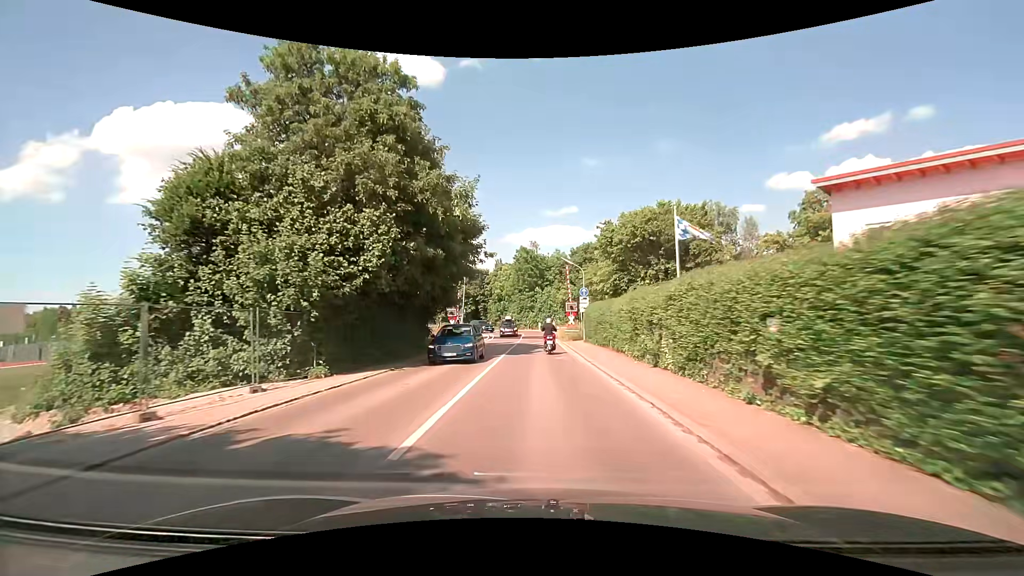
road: secondary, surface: asphalt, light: Day
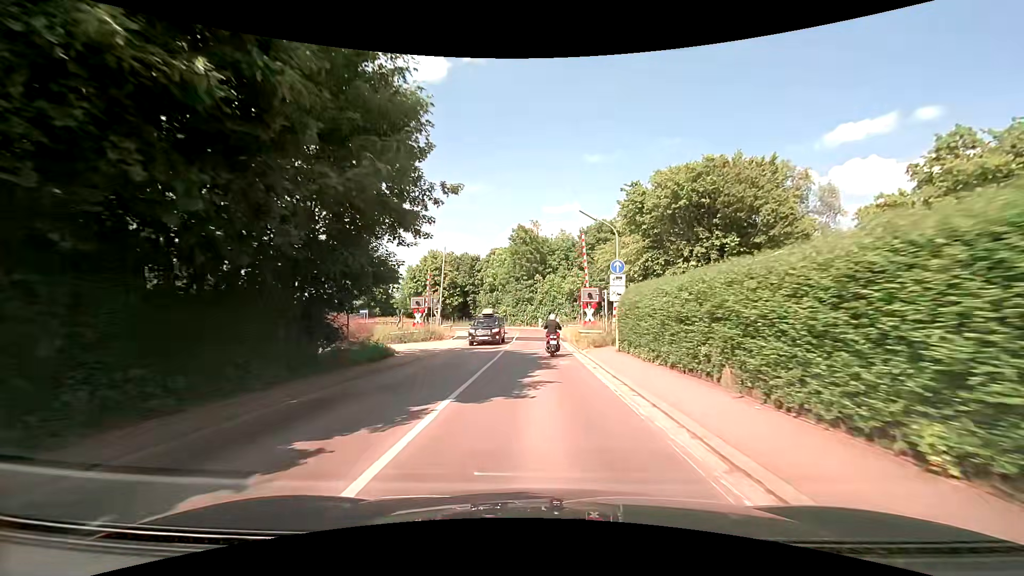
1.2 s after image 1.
(-0.1, +14.3) m; 0°
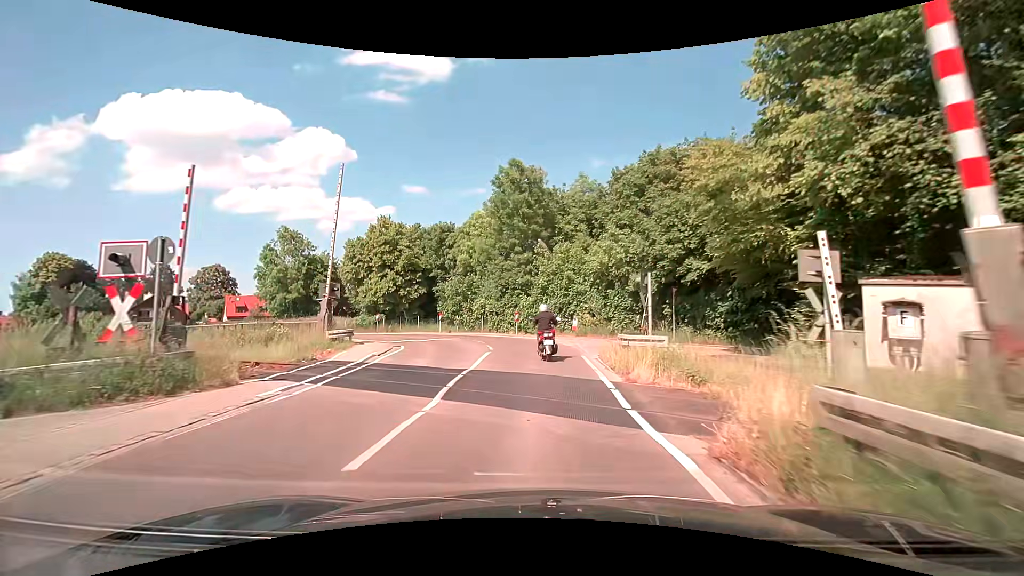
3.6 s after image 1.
(+0.2, +25.3) m; -1°
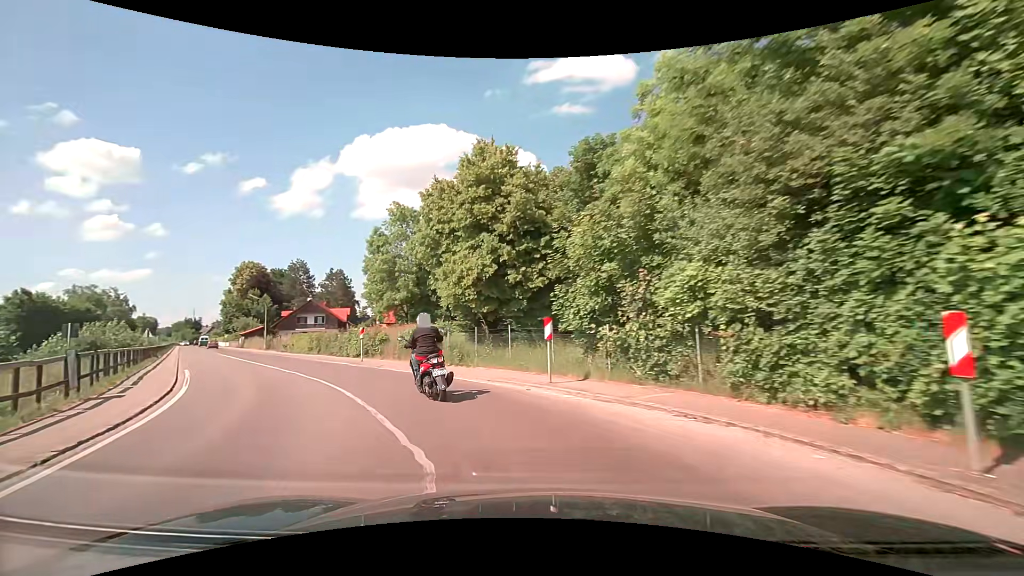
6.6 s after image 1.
(-2.1, +26.1) m; -20°
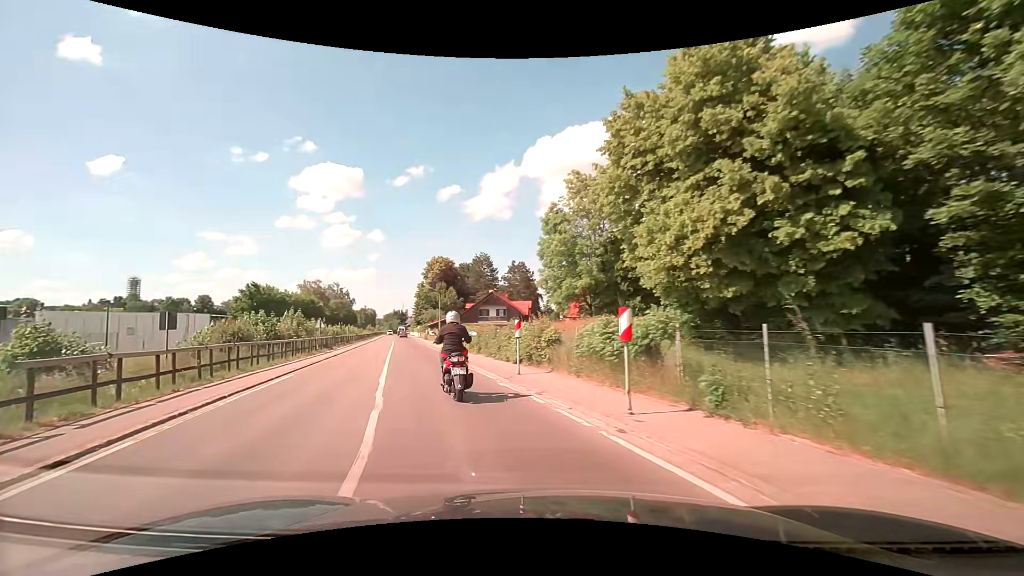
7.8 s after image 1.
(-1.9, +9.5) m; -21°
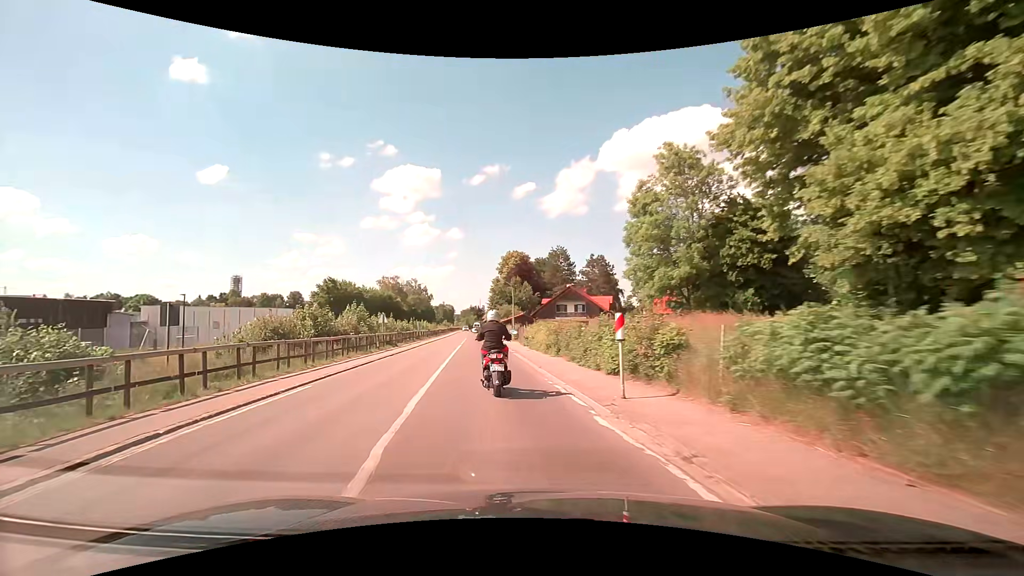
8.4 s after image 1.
(-0.4, +4.9) m; -9°
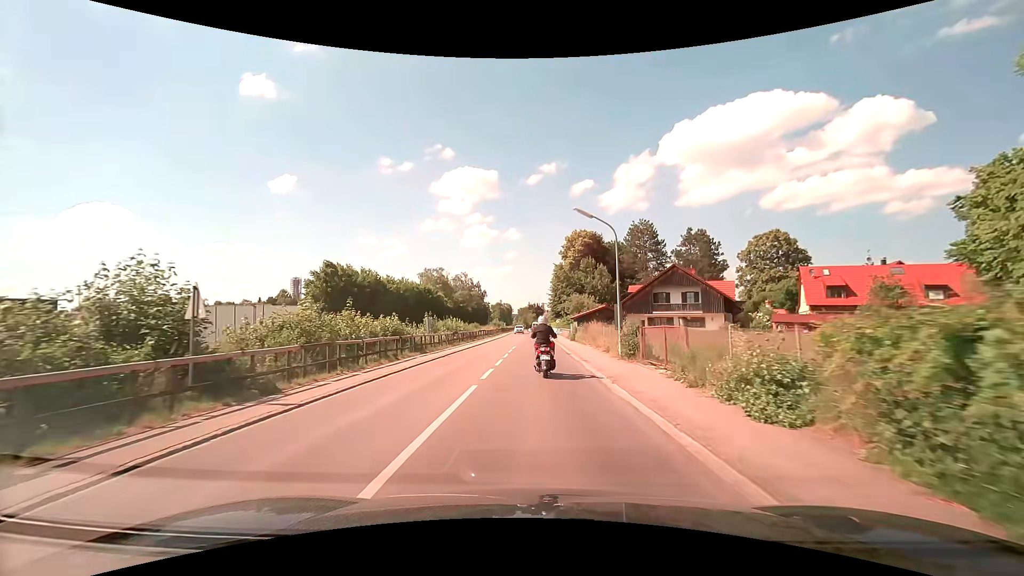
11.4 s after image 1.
(-3.2, +27.0) m; -7°
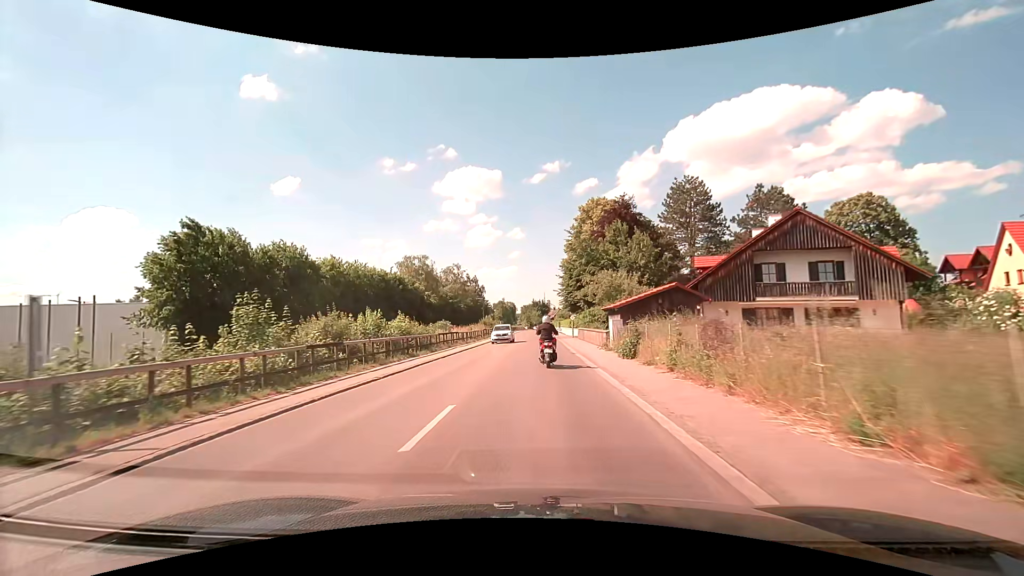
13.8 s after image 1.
(-0.1, +25.9) m; -1°
(0, +10) (0, +20) (0, +30) (0, +40) (0, +50) (0, +60) (0, +70) (0, +80) (0, +90) (0, +100) m
